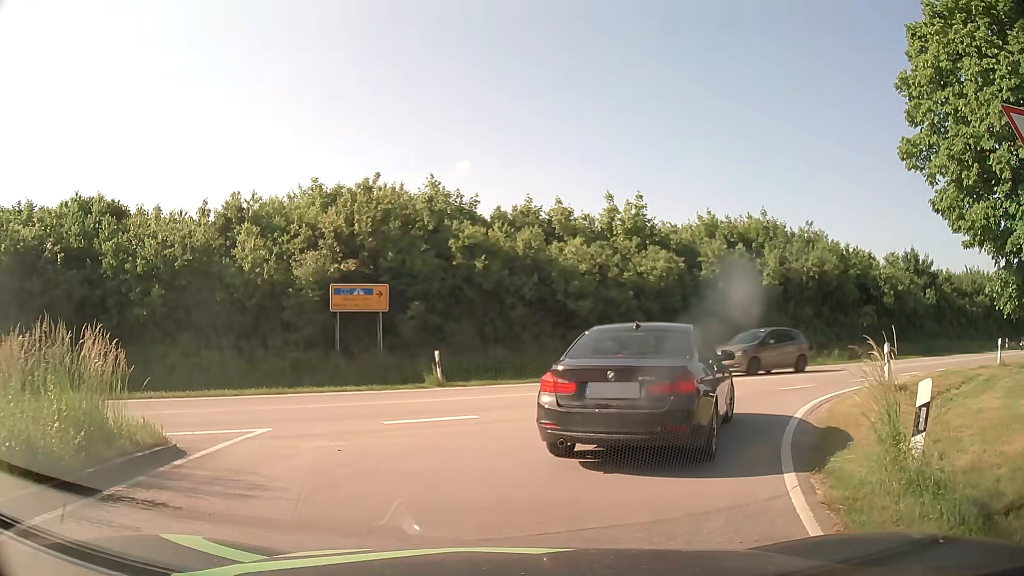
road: primary_link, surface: asphalt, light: Day
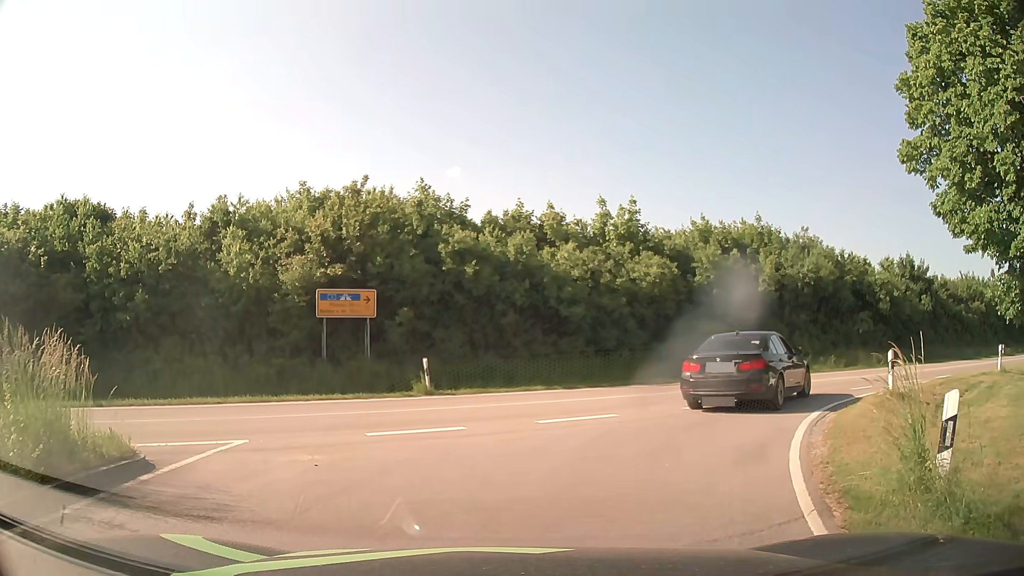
(0.0, +0.6) m; 0°
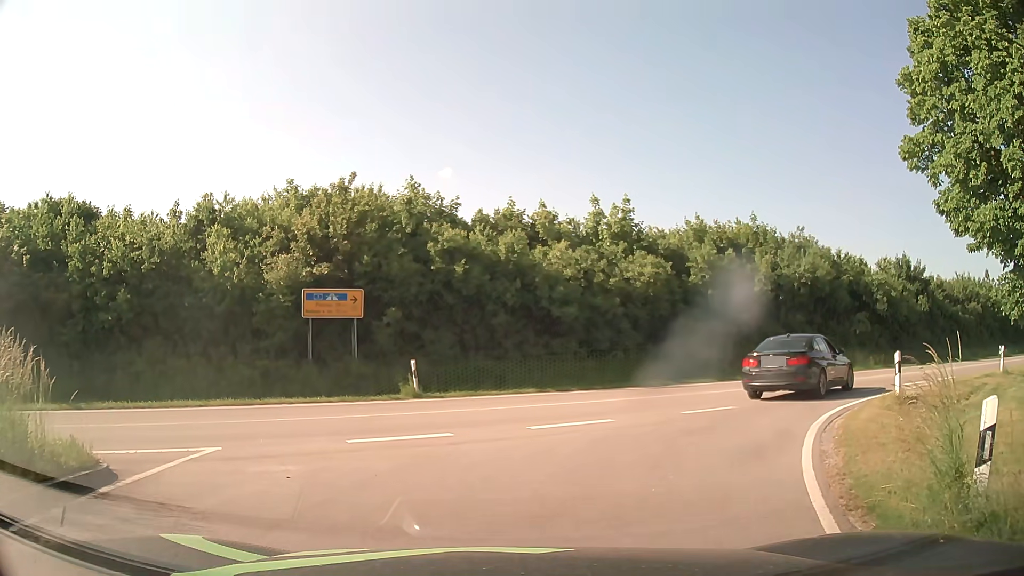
(0.0, +0.7) m; +3°
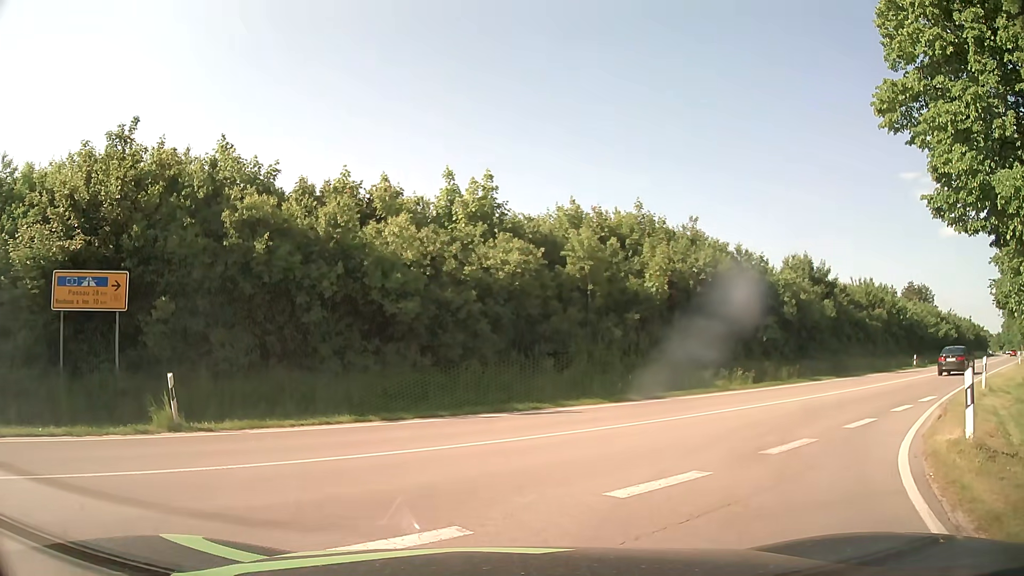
(+0.6, +6.5) m; +13°
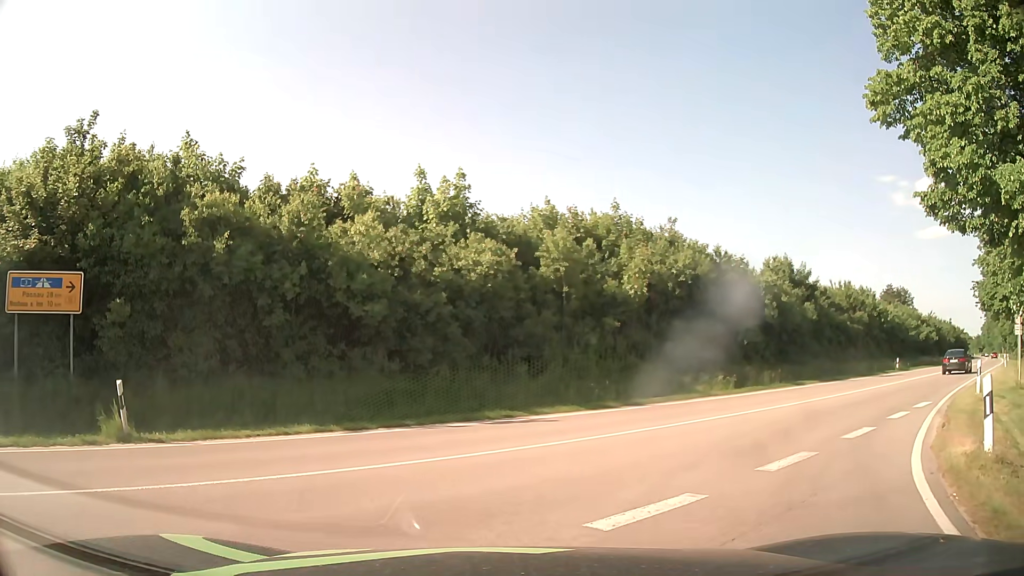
(0.0, +0.9) m; +2°
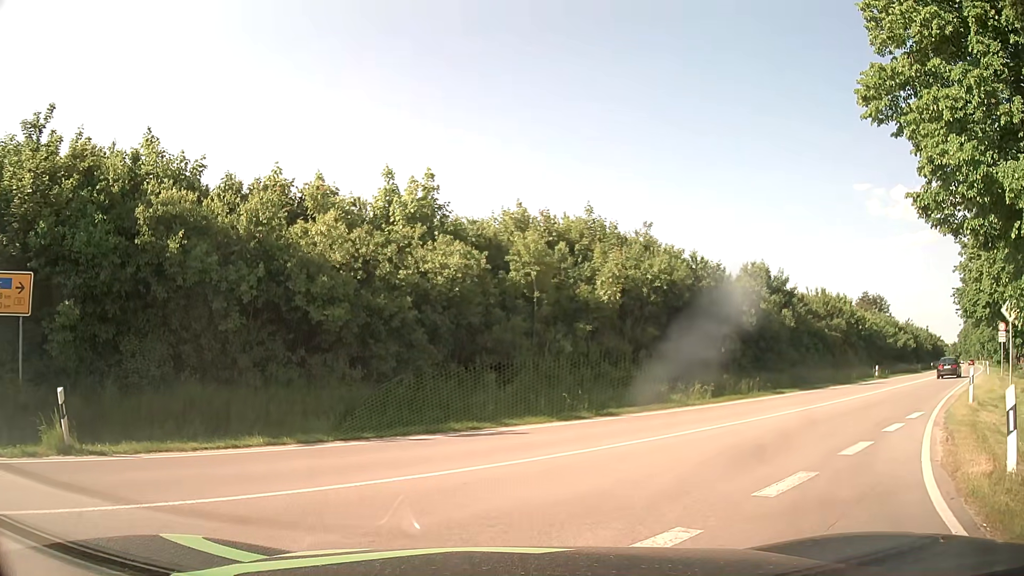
(0.0, +1.1) m; +1°
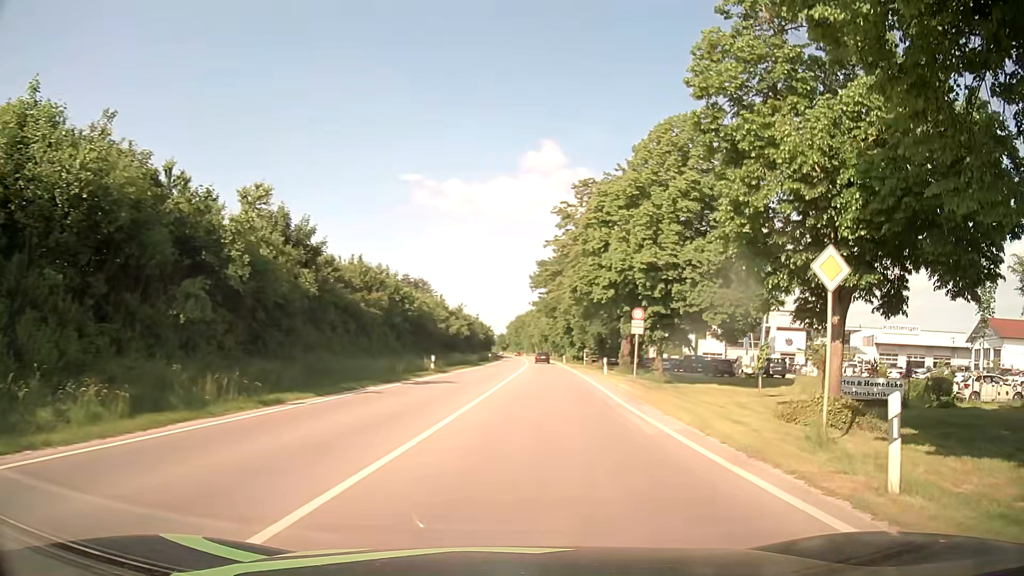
(+5.2, +13.8) m; +40°
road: primary
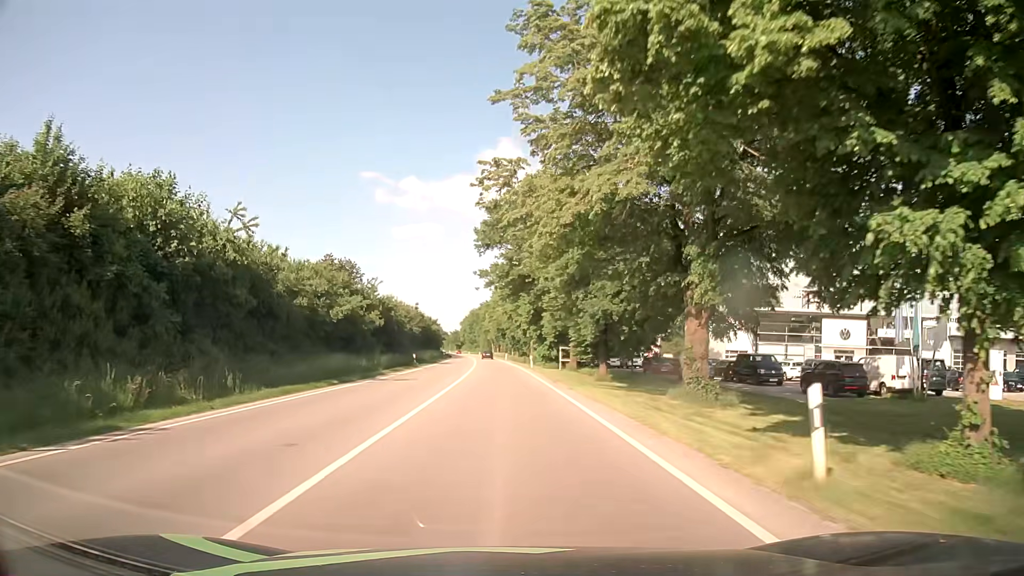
(+2.0, +32.7) m; +3°
(0, +10) (0, +20) (0, +30) (-1, +40) (-1, +50) (-1, +60) (-1, +70) (-2, +80) (-2, +90) (-3, +100) m
